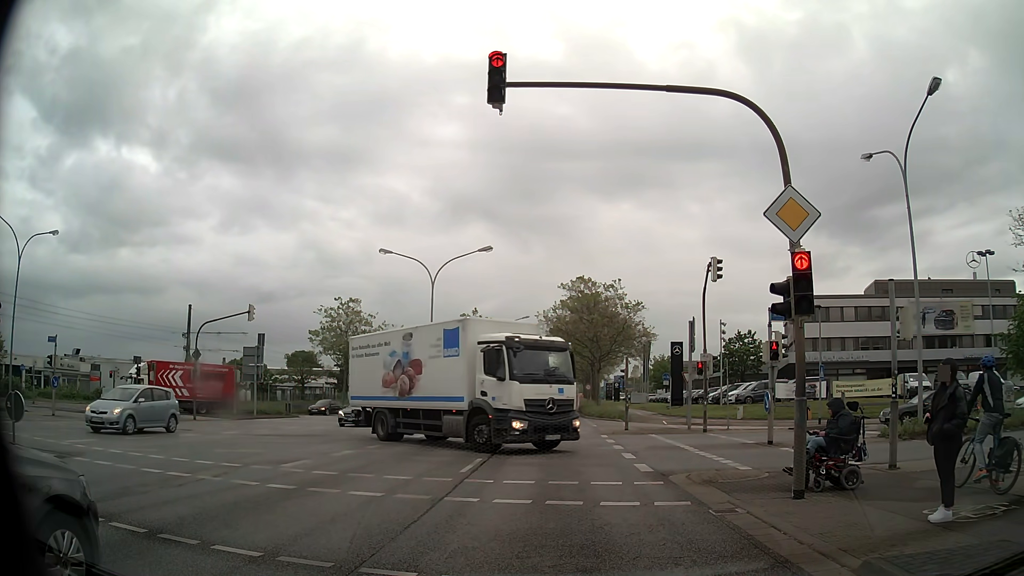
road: primary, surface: asphalt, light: Day
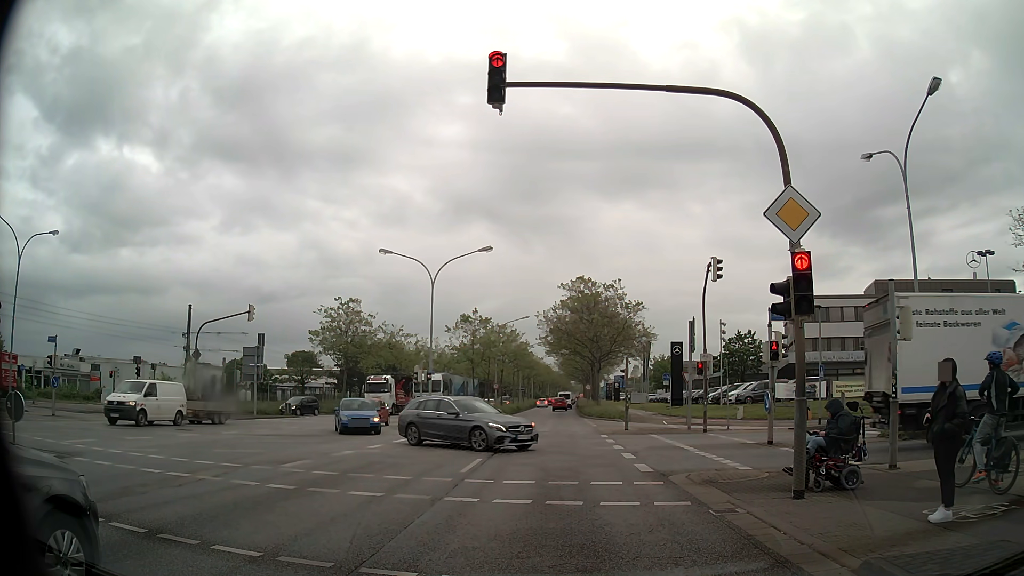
(0.0, +0.1) m; 0°
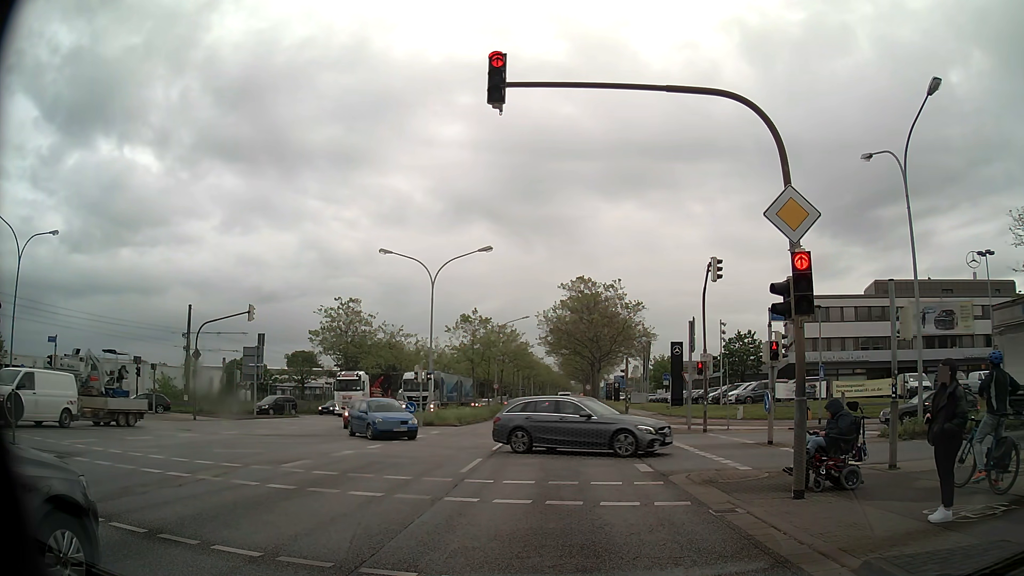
(0.0, 0.0) m; 0°
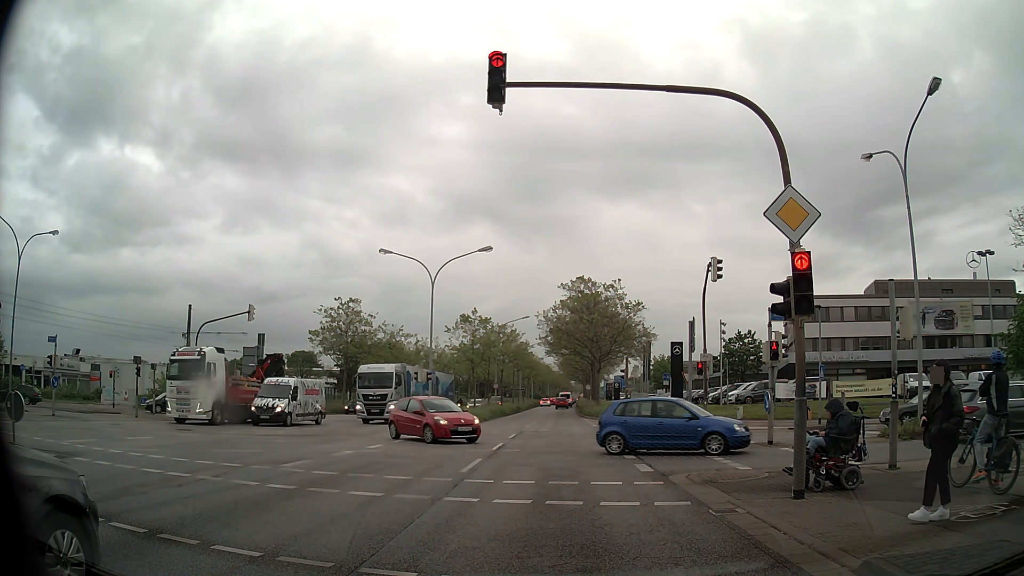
(0.0, 0.0) m; 0°
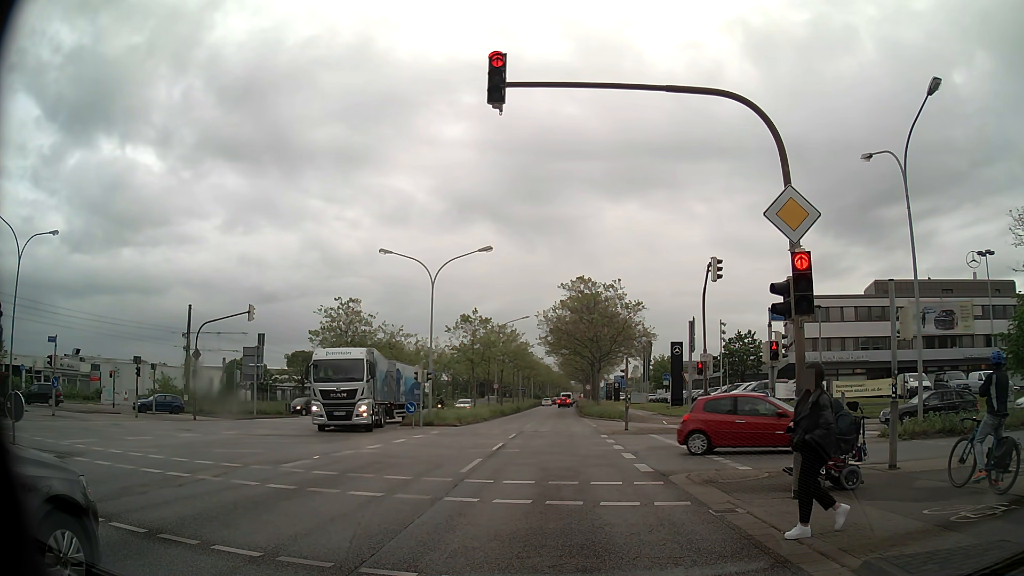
(0.0, 0.0) m; 0°
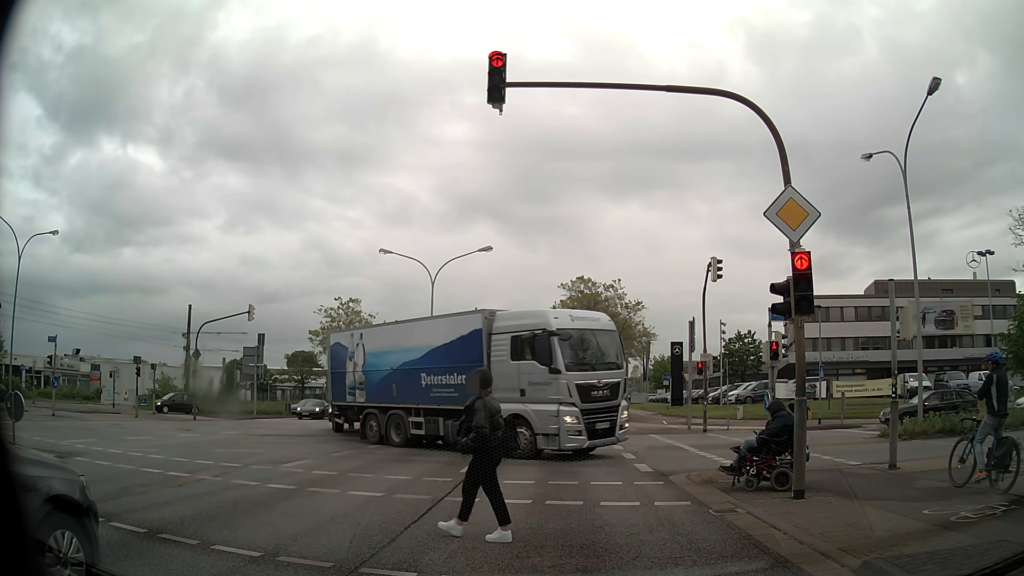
(0.0, 0.0) m; 0°
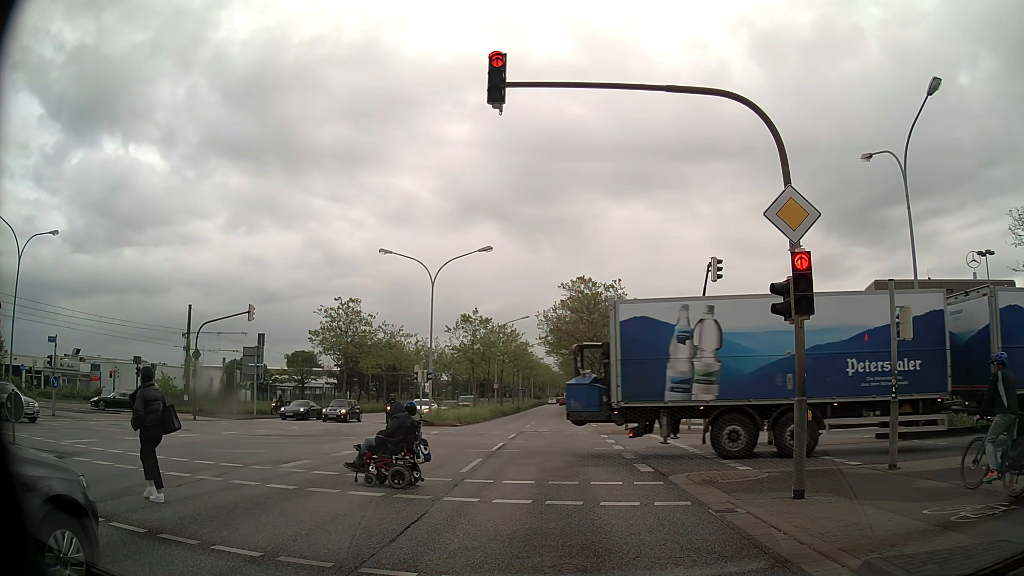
(0.0, 0.0) m; 0°
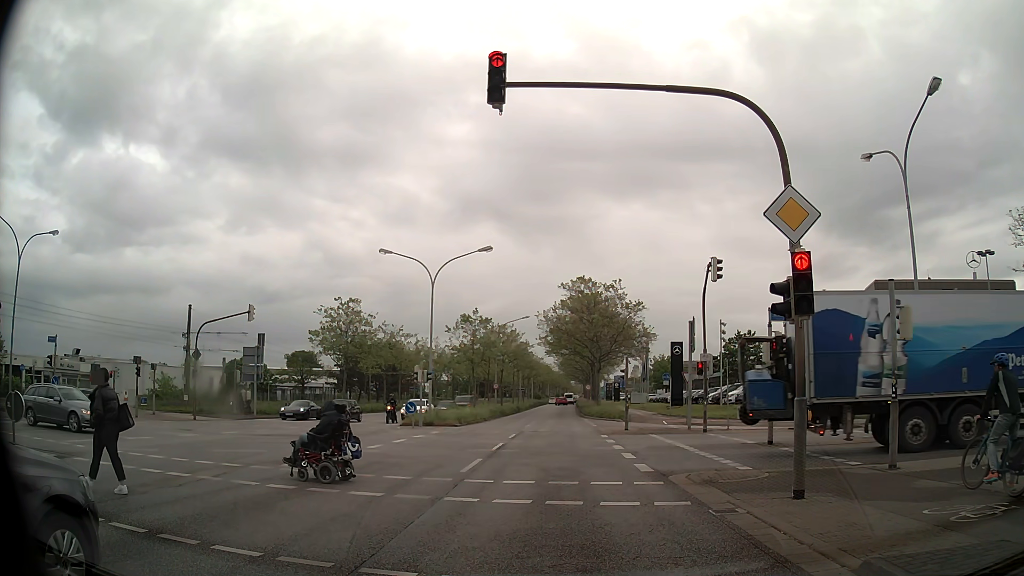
(0.0, 0.0) m; 0°
